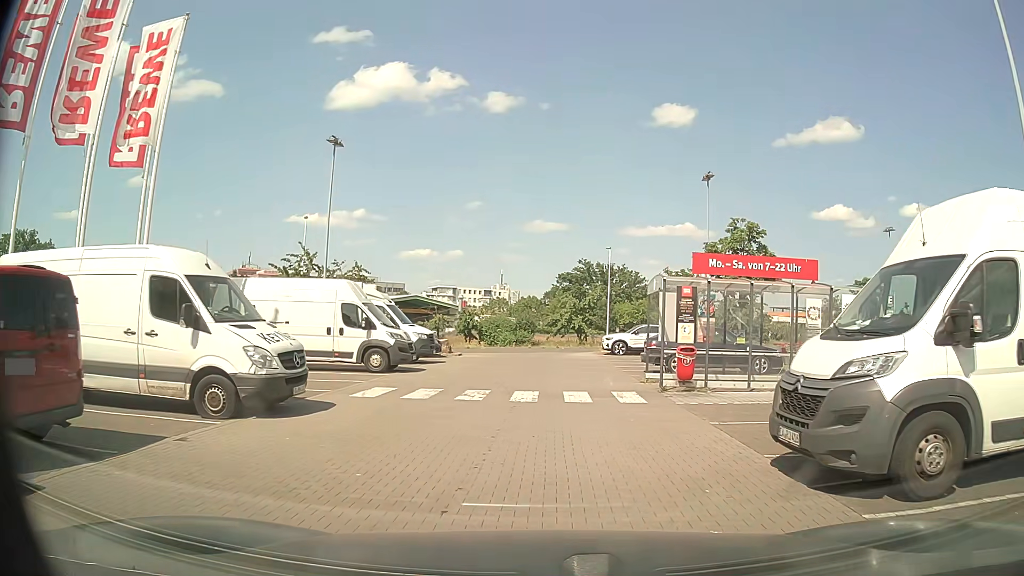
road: service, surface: paving_stones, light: Day
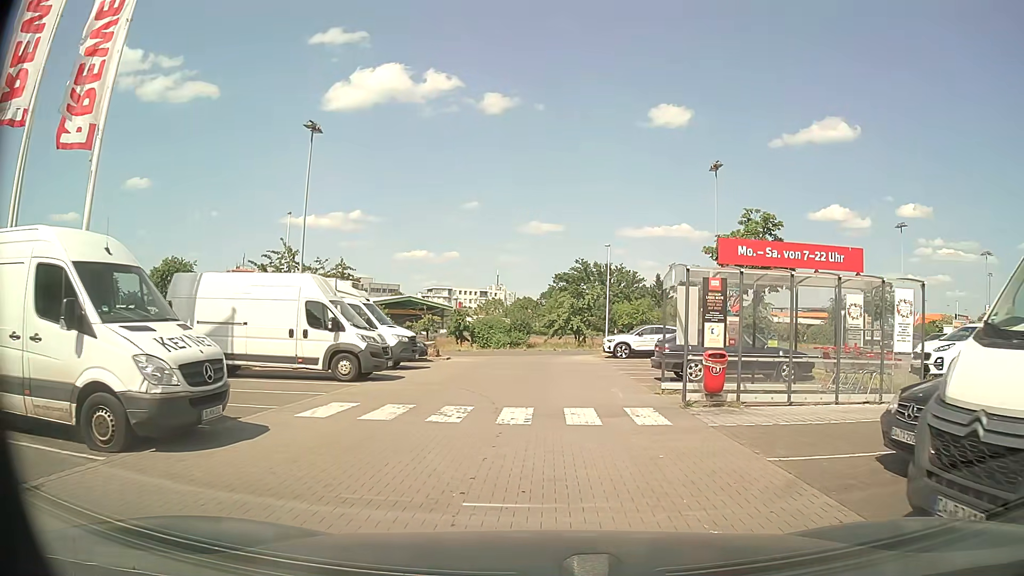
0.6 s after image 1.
(0.0, +2.7) m; +1°
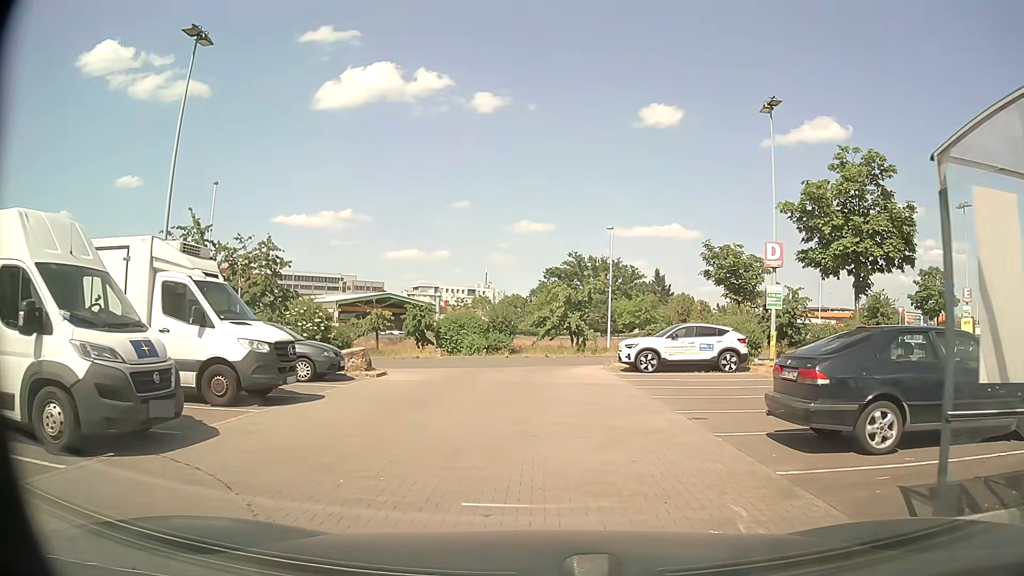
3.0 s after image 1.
(-0.1, +10.6) m; 0°
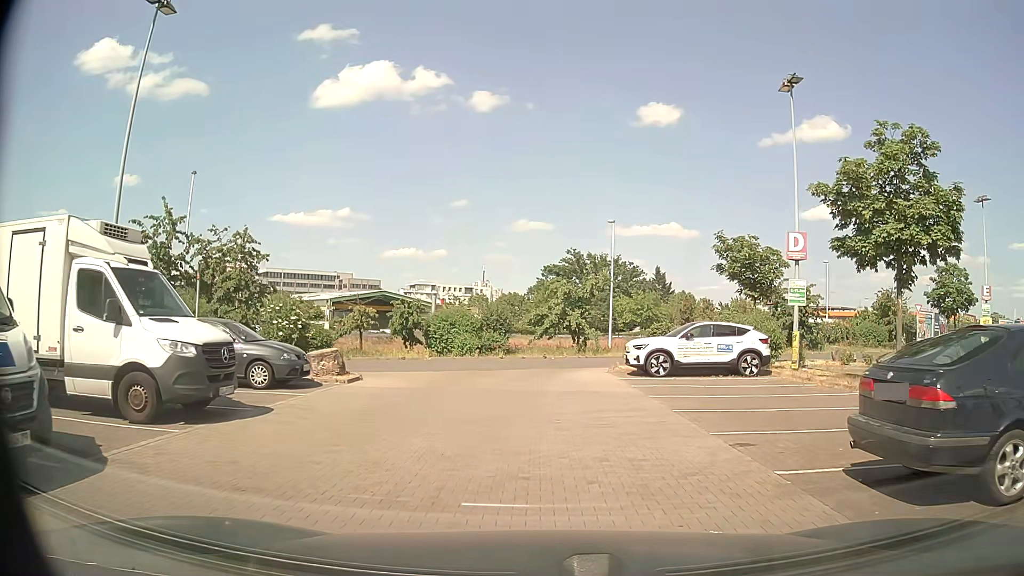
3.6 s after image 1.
(0.0, +2.5) m; +1°
(0, +10) (0, +20) (+4, +29) (+12, +34) (+21, +39) (+29, +45) (+37, +50) (+46, +55) (+55, +59) (+65, +61) m
